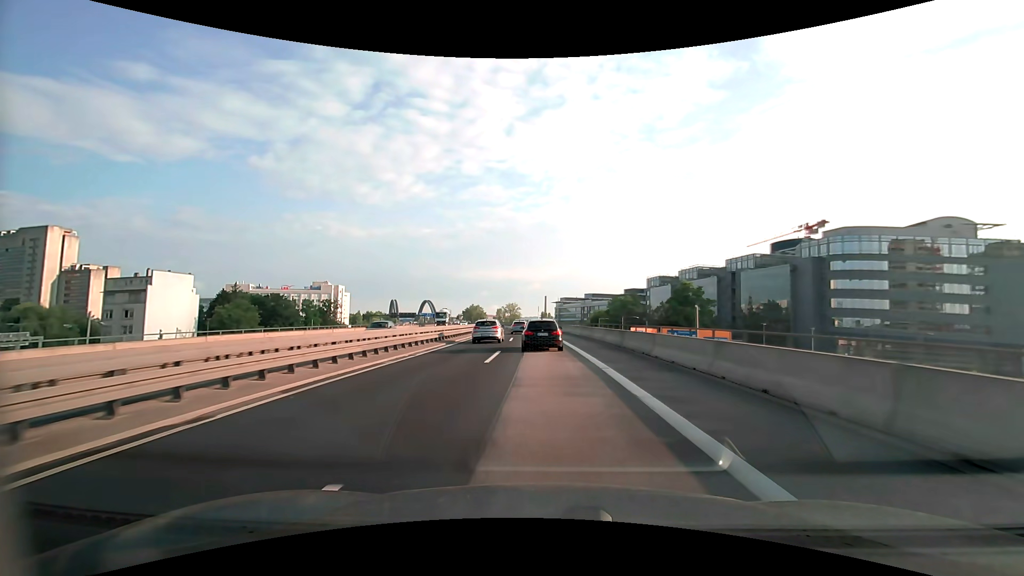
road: motorway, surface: asphalt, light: Day
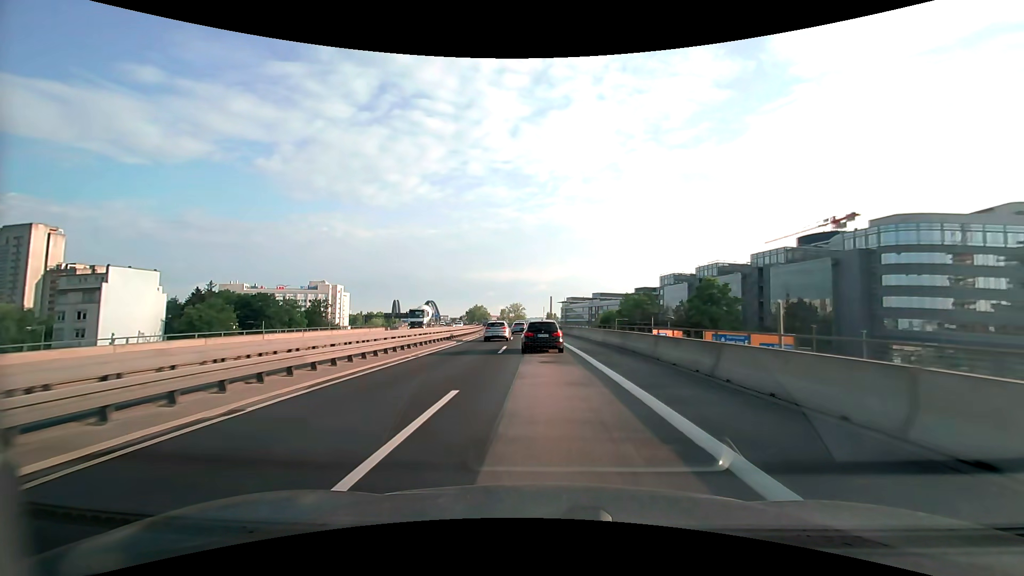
(-0.1, +12.2) m; -1°
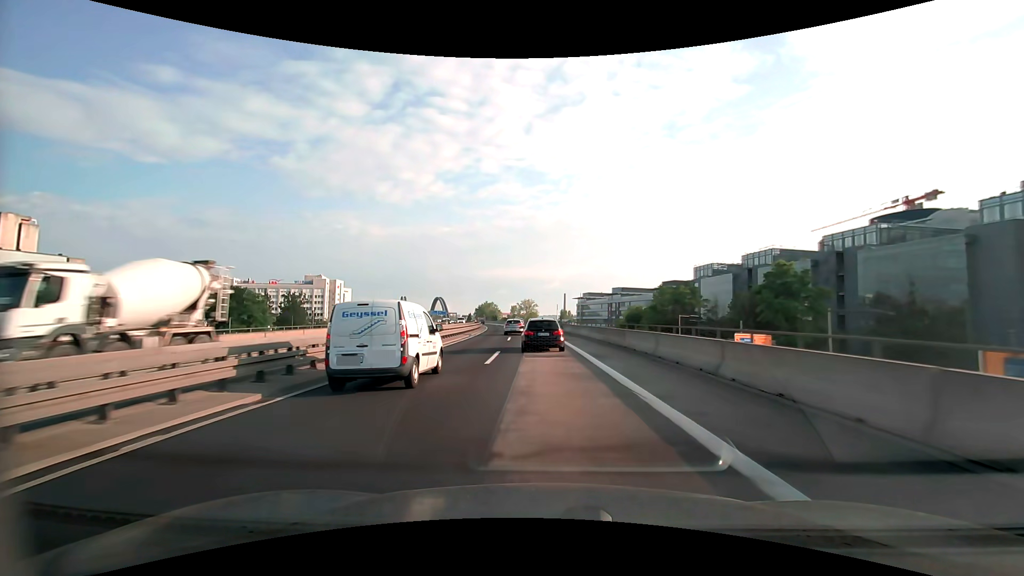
(-0.3, +24.2) m; -2°
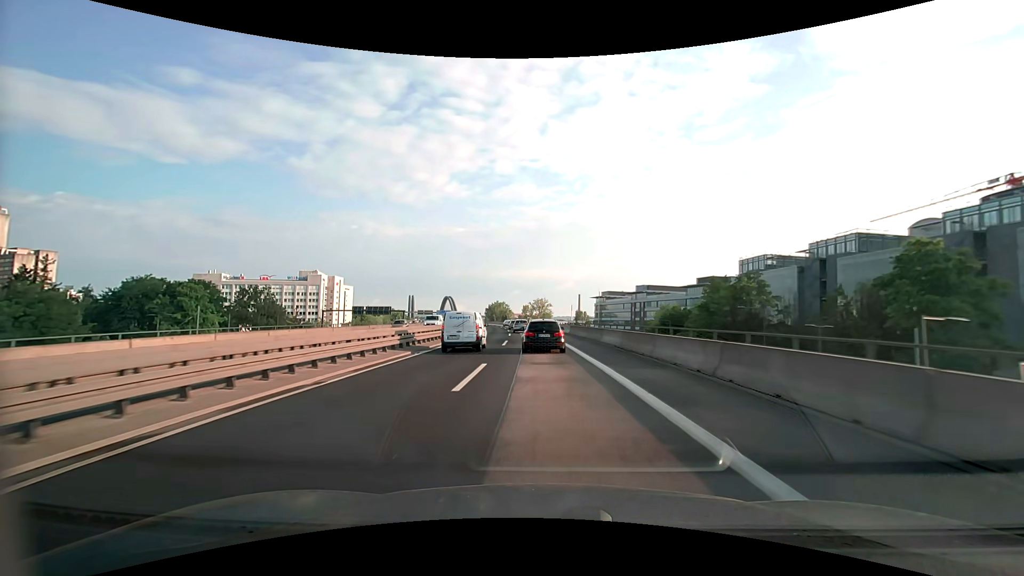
(-0.3, +23.9) m; -2°
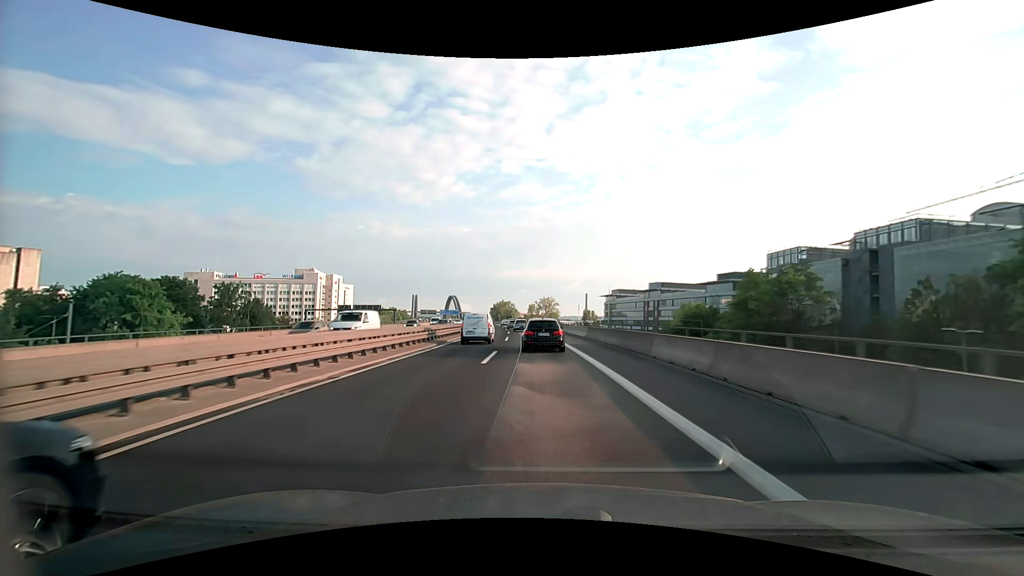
(-0.1, +11.8) m; -1°
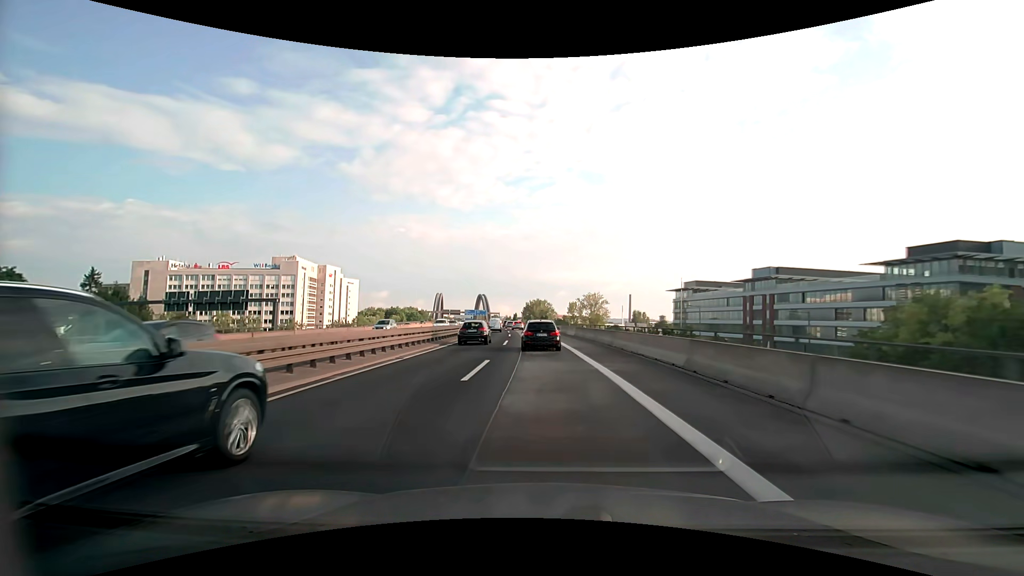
(-2.2, +58.0) m; -4°
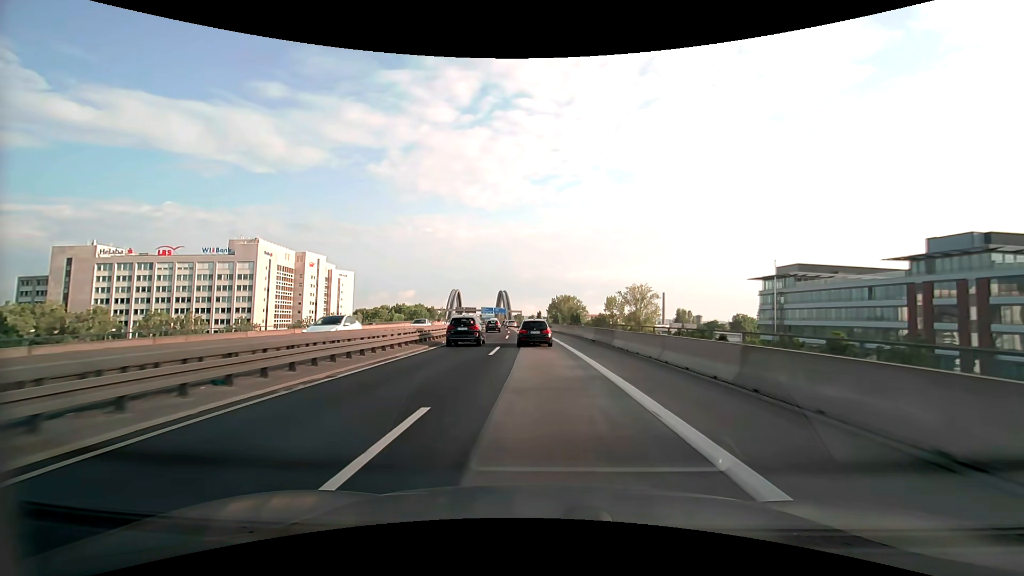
(-1.3, +45.5) m; -3°
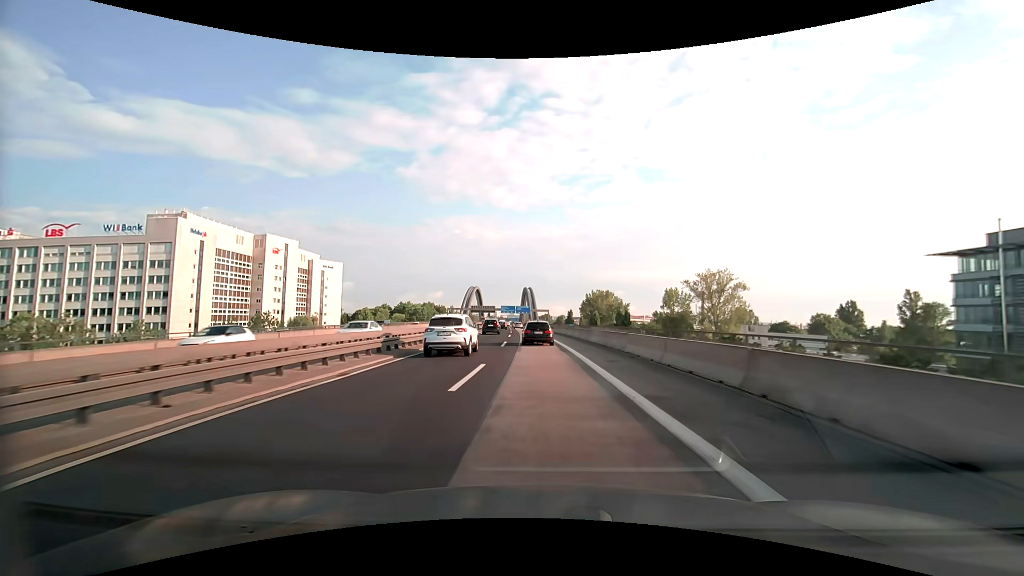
(-1.3, +45.7) m; -3°
(0, +10) (0, +20) (-1, +30) (-1, +40) (-1, +50) (-2, +60) (-3, +70) (-3, +80) (-4, +90) (-5, +100) m
